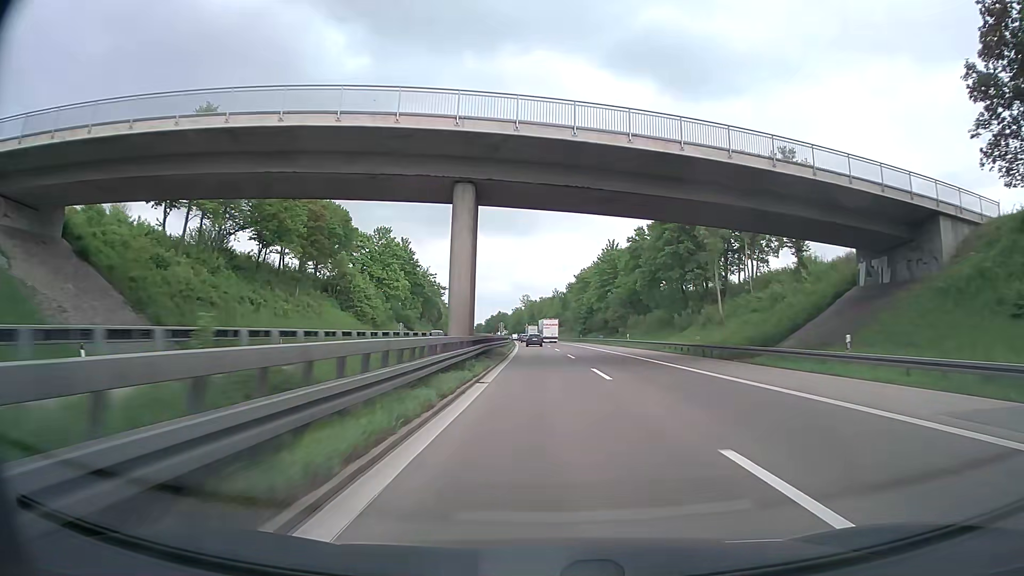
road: motorway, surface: asphalt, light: Day
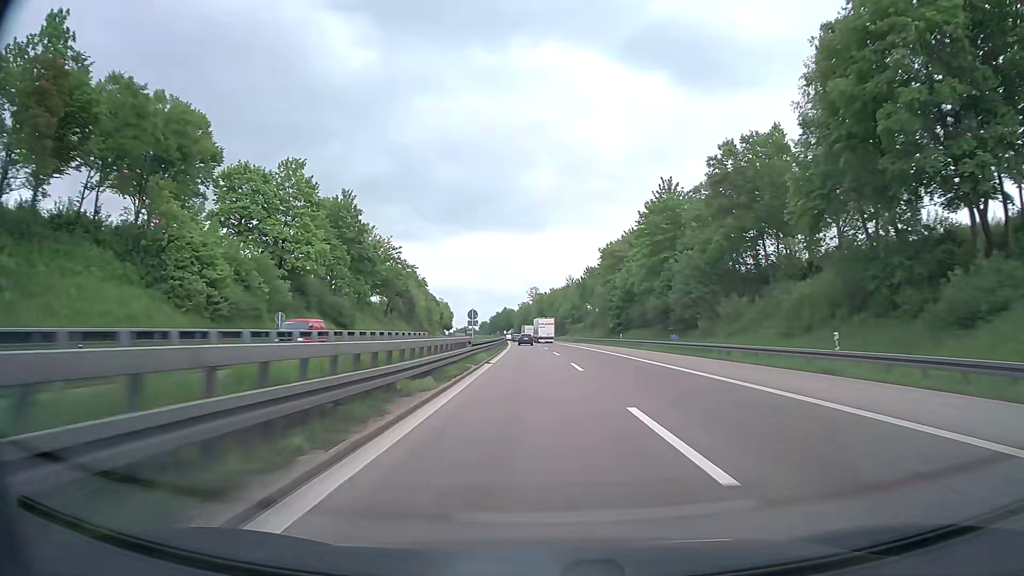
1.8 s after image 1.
(-0.1, +49.7) m; -1°
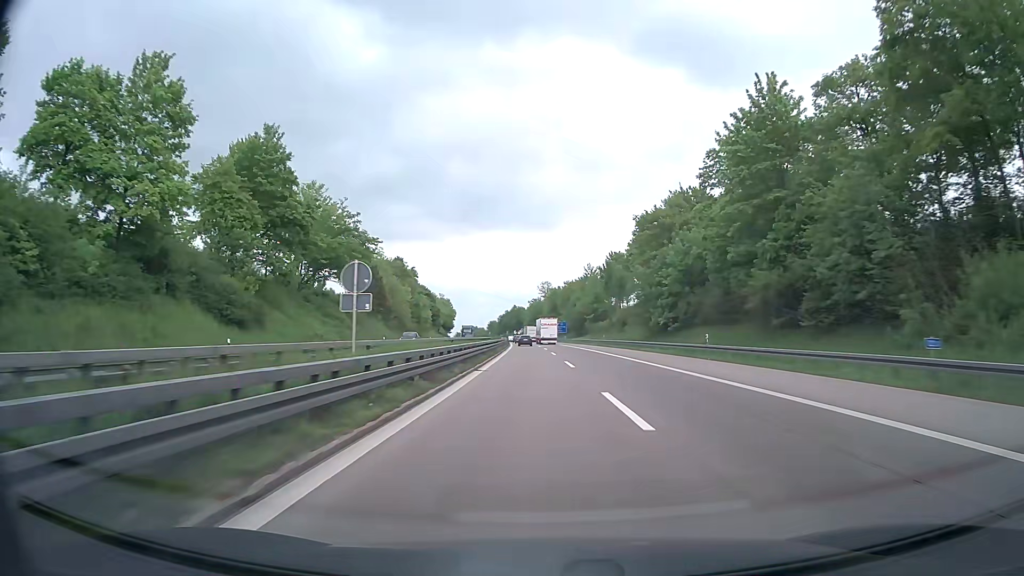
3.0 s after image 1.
(-0.4, +32.6) m; -1°
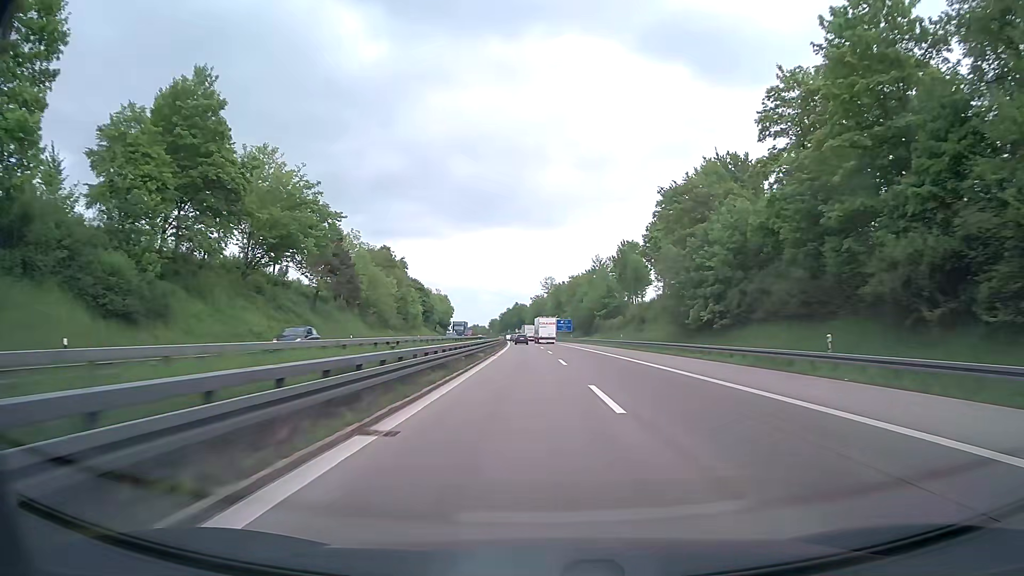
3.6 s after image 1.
(0.0, +16.2) m; 0°
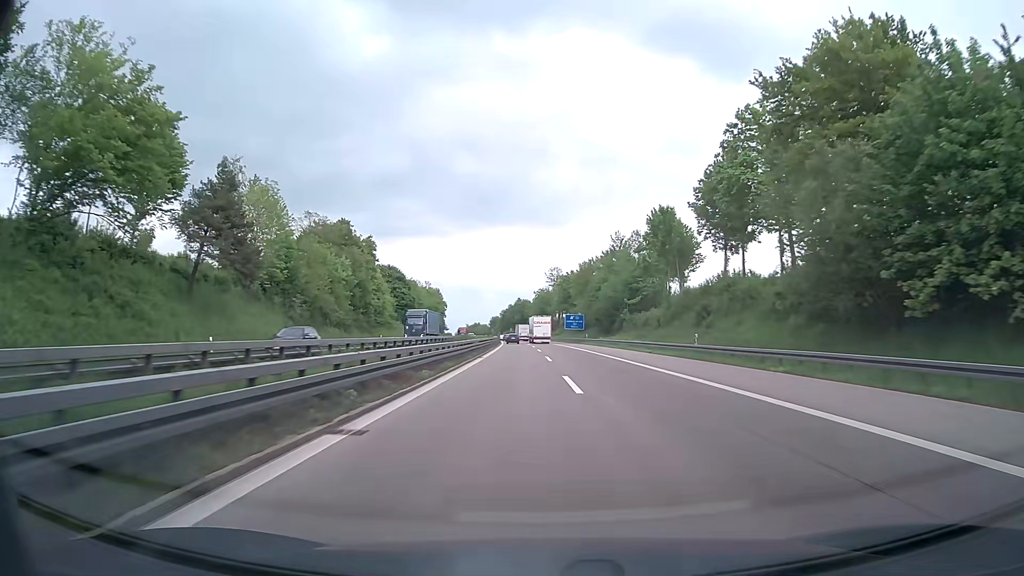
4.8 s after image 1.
(-0.2, +32.1) m; -1°
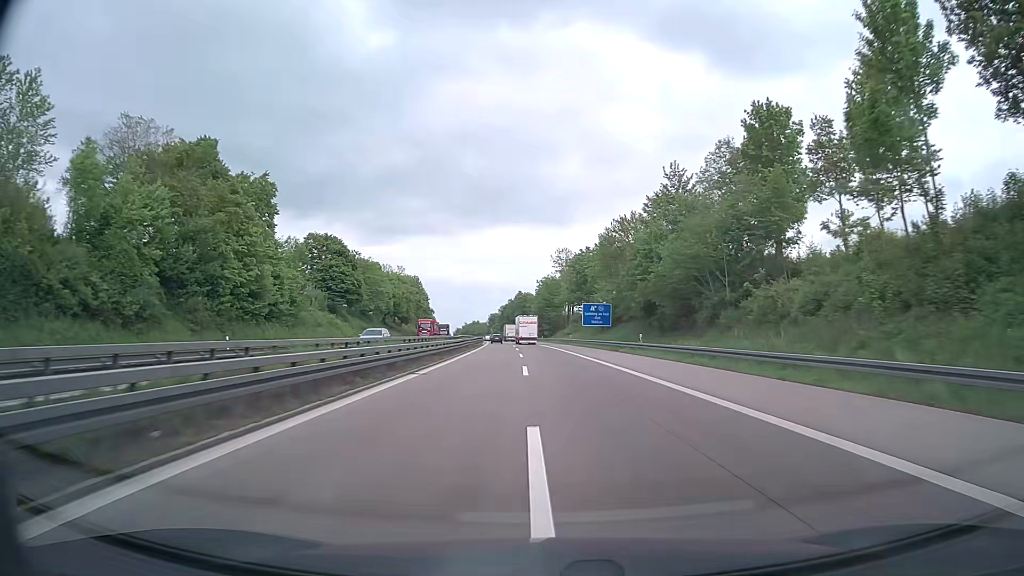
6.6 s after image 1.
(-0.1, +47.5) m; 0°
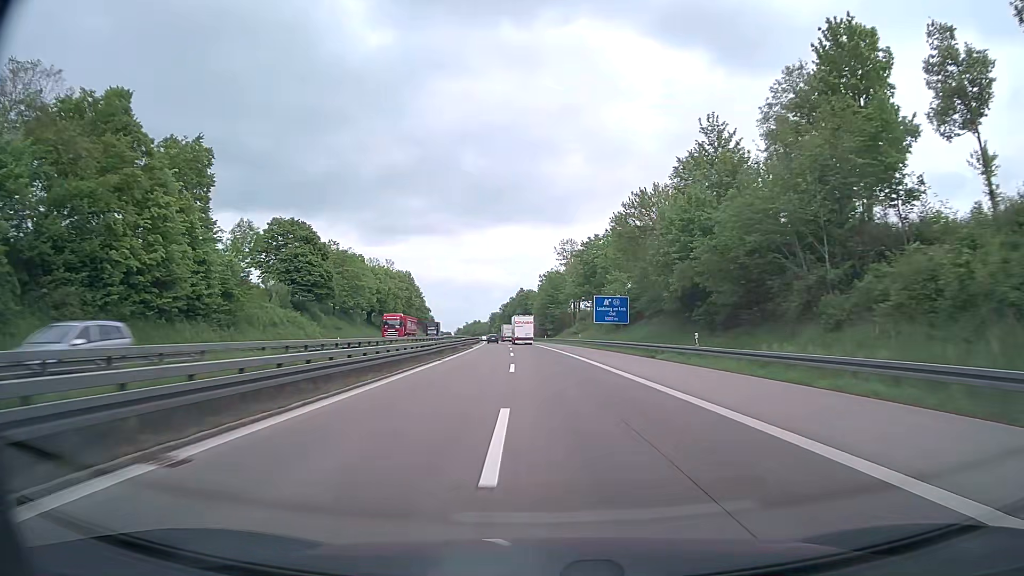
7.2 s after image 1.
(0.0, +15.7) m; 0°
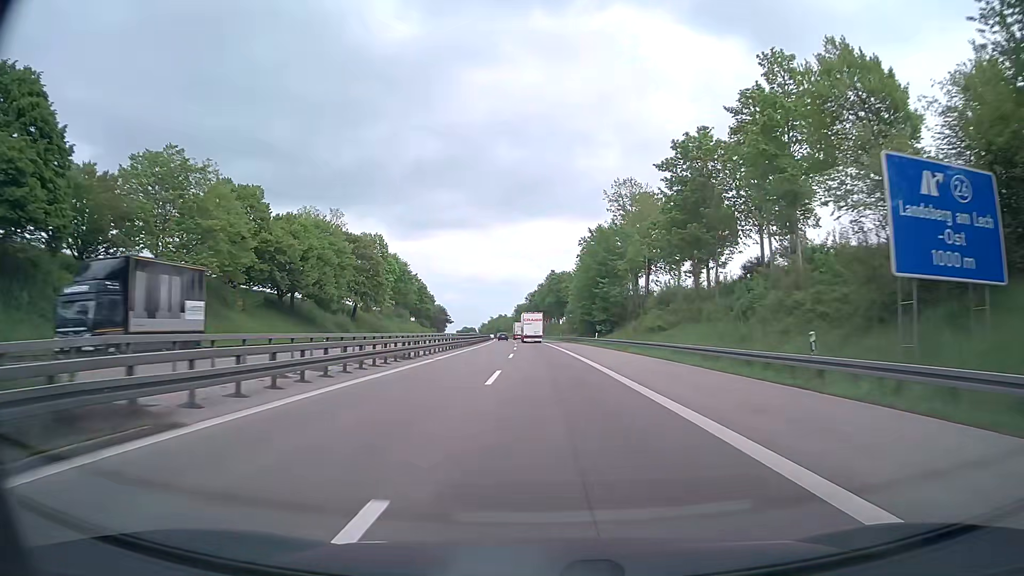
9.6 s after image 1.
(-1.5, +60.8) m; -3°
(0, +10) (0, +20) (0, +30) (0, +40) (0, +50) (-1, +60) (-1, +70) (-1, +80) (-2, +90) (-2, +100) m
